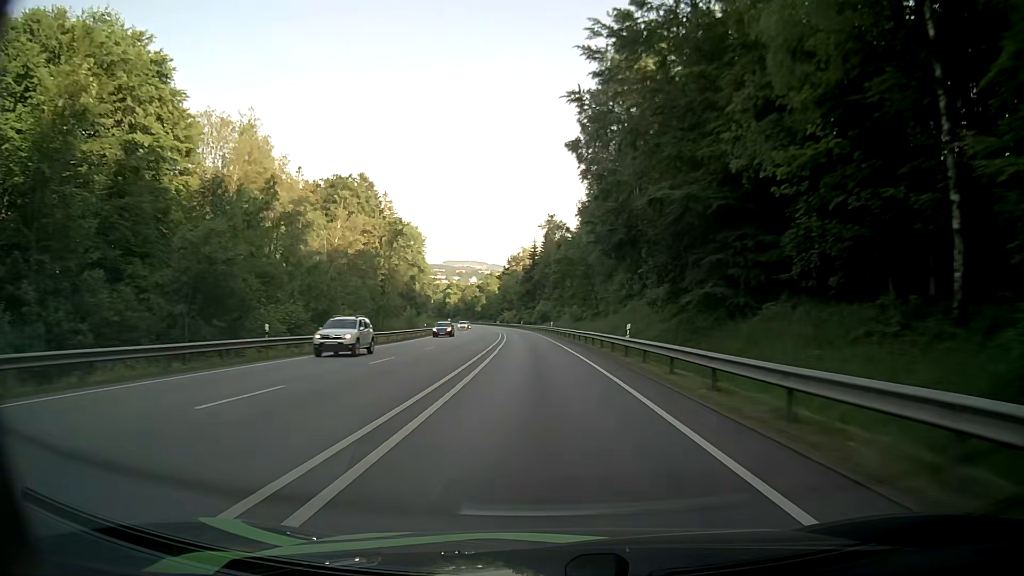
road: primary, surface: asphalt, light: Day
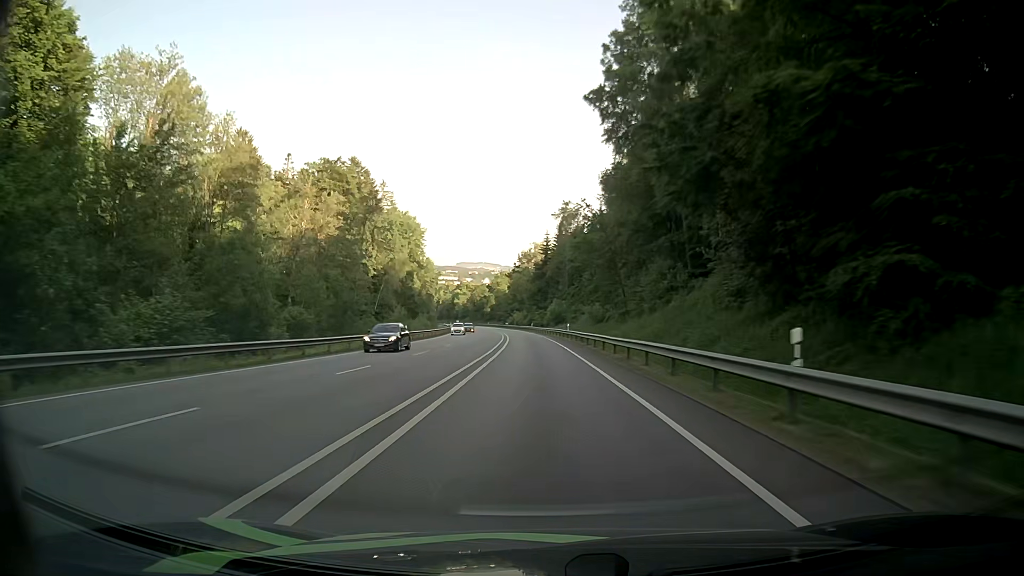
(-0.1, +16.1) m; -1°
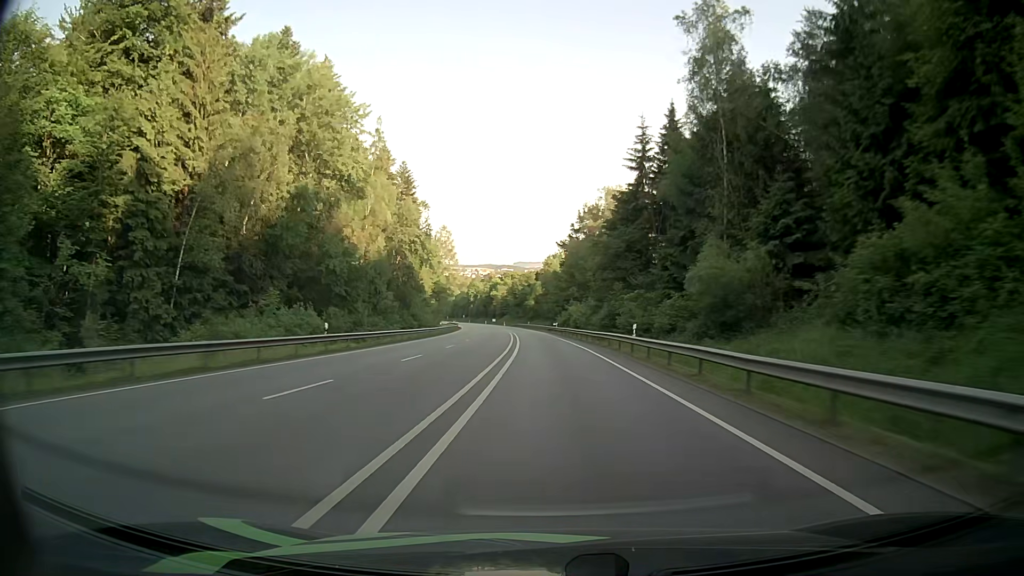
(-3.3, +79.8) m; -5°
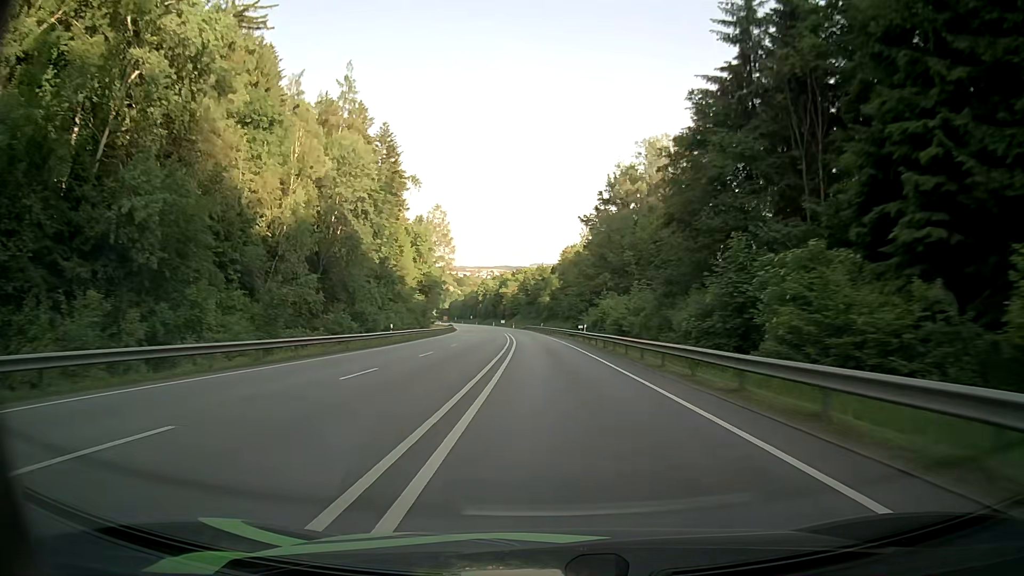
(-0.4, +31.6) m; -1°
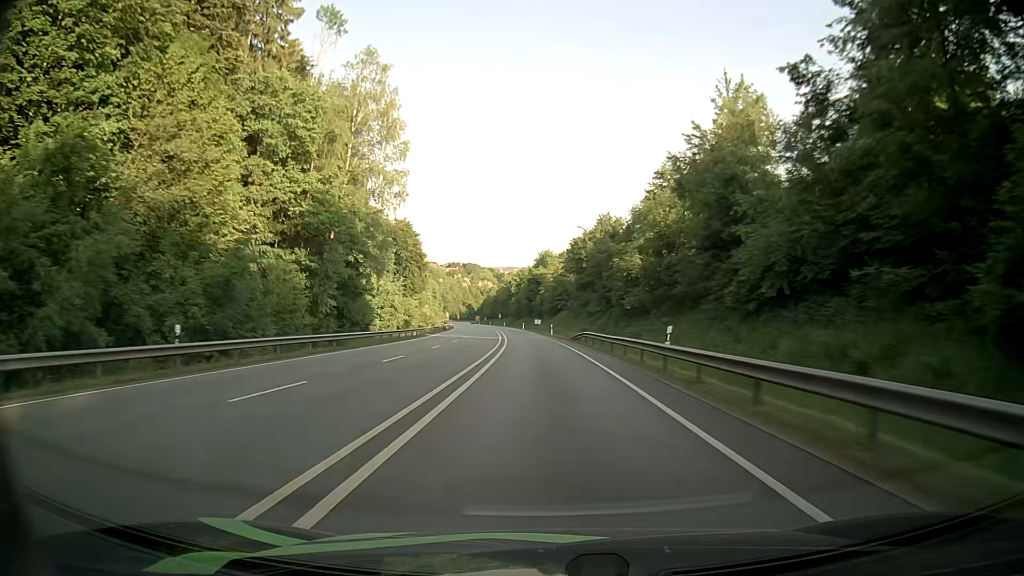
(-2.9, +78.1) m; -4°
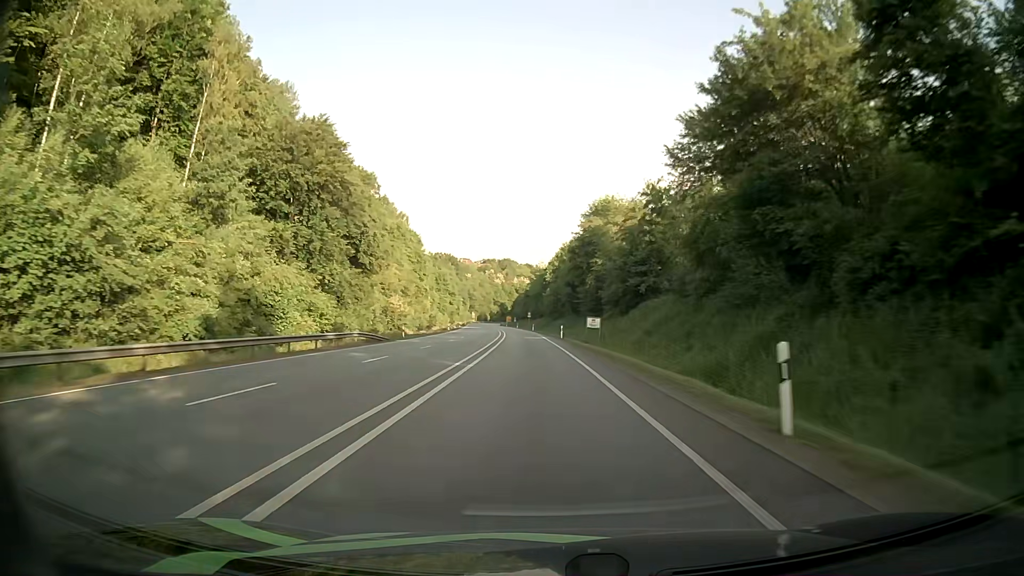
(-1.9, +61.6) m; -4°
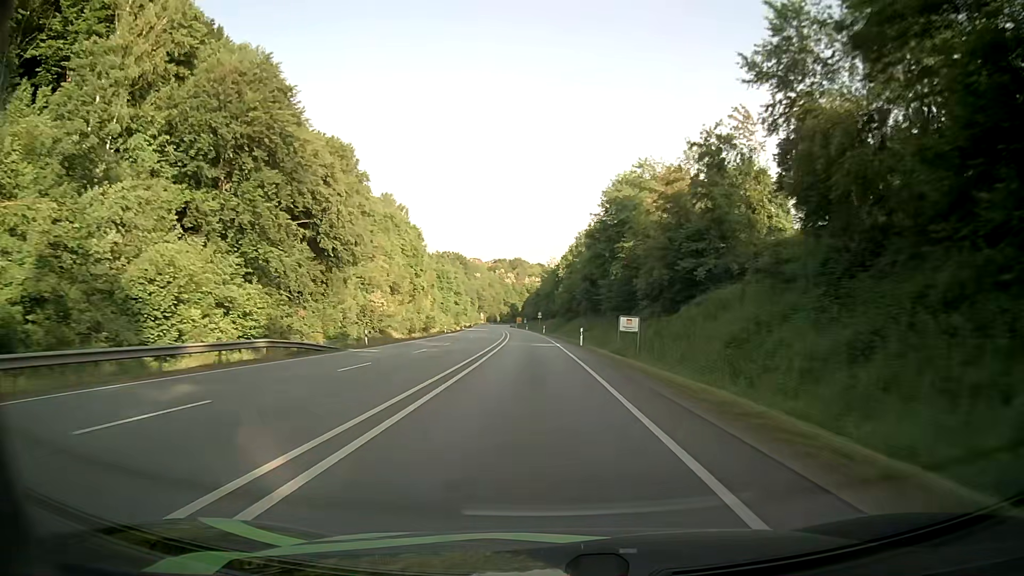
(-0.1, +15.3) m; -1°
